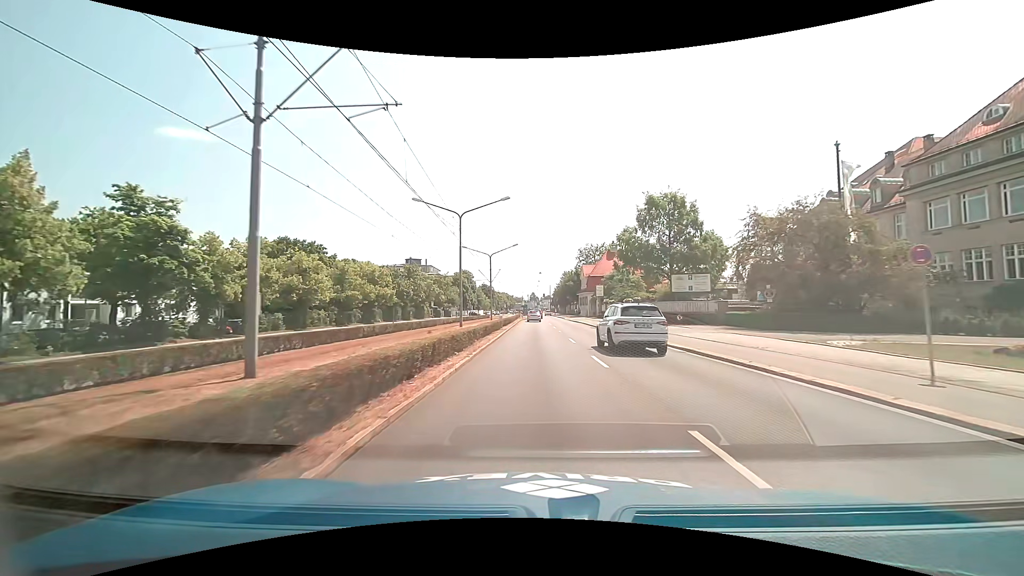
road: primary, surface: asphalt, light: Day
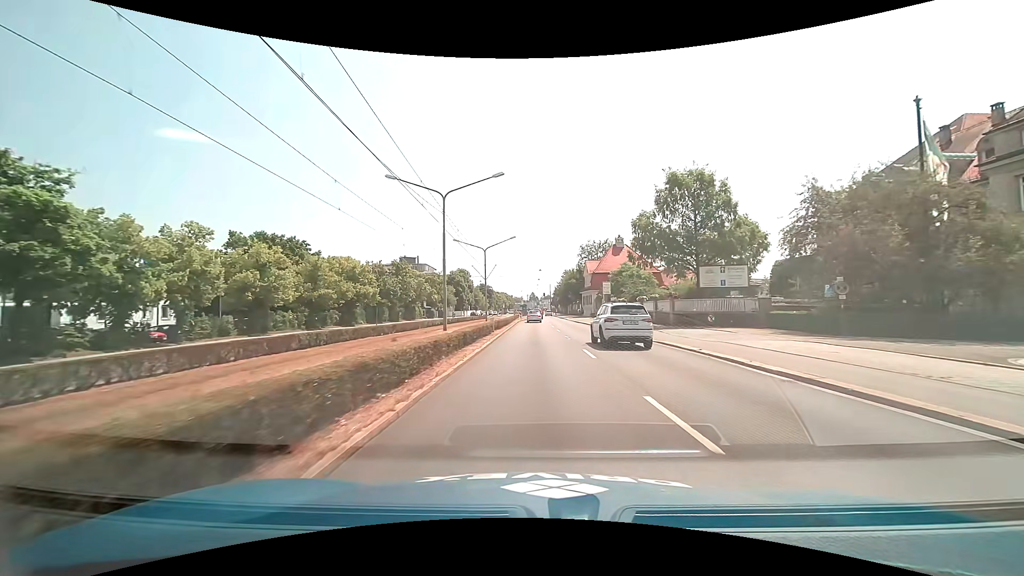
(0.0, +7.3) m; 0°
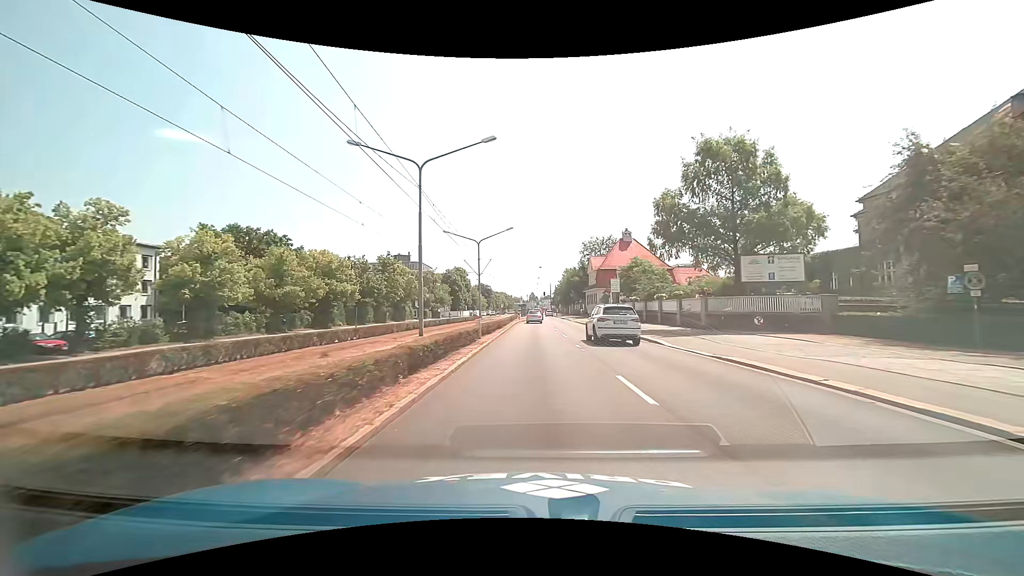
(0.0, +7.1) m; 0°
